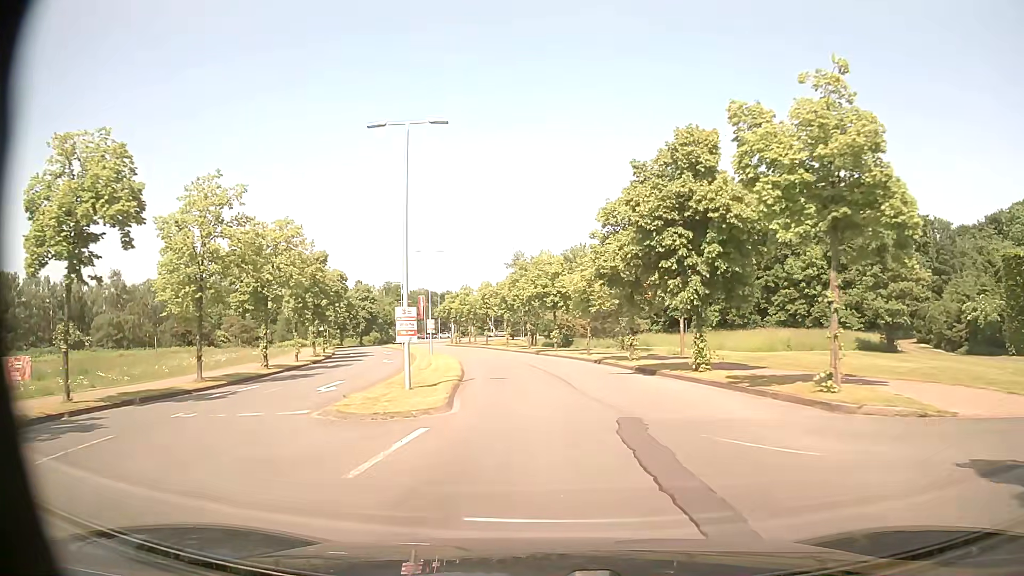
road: residential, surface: asphalt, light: Day
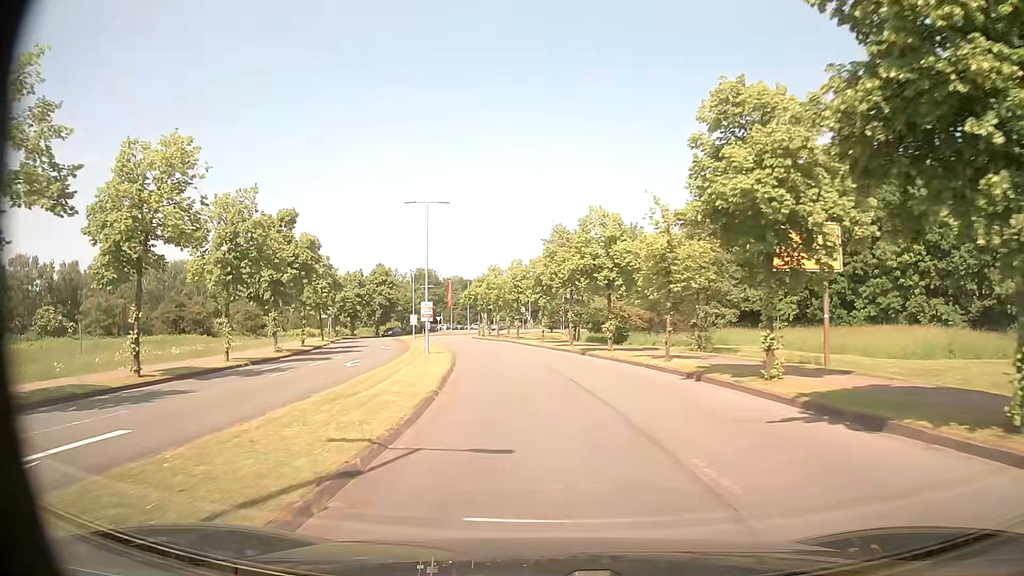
(-0.3, +14.5) m; -3°
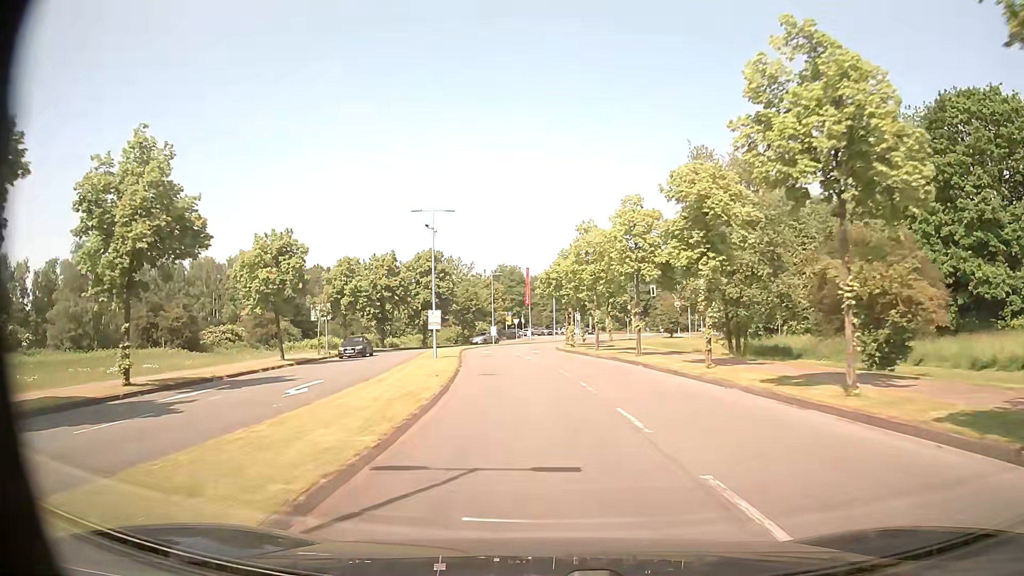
(-2.1, +29.6) m; -8°
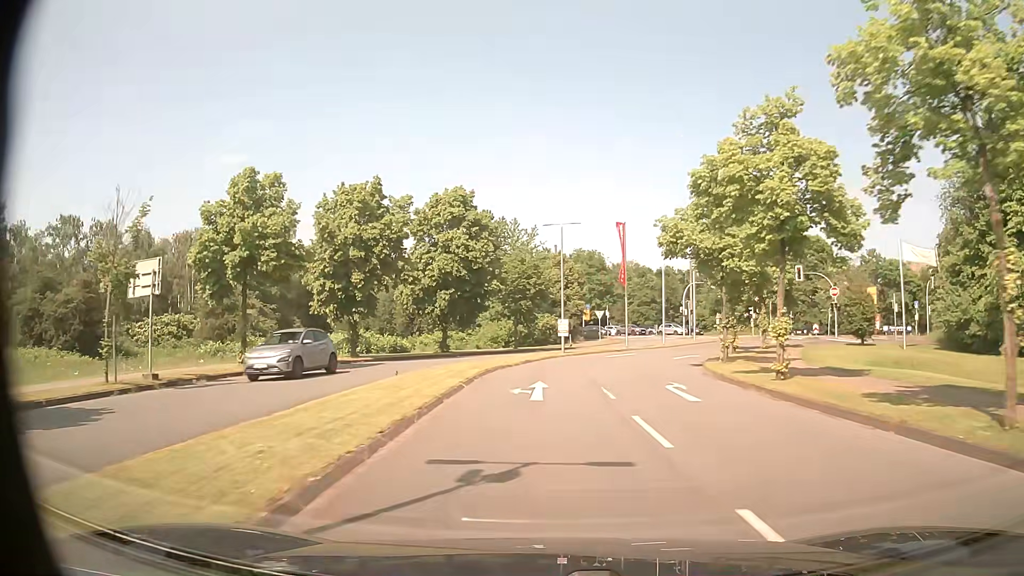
(-2.0, +30.1) m; -6°
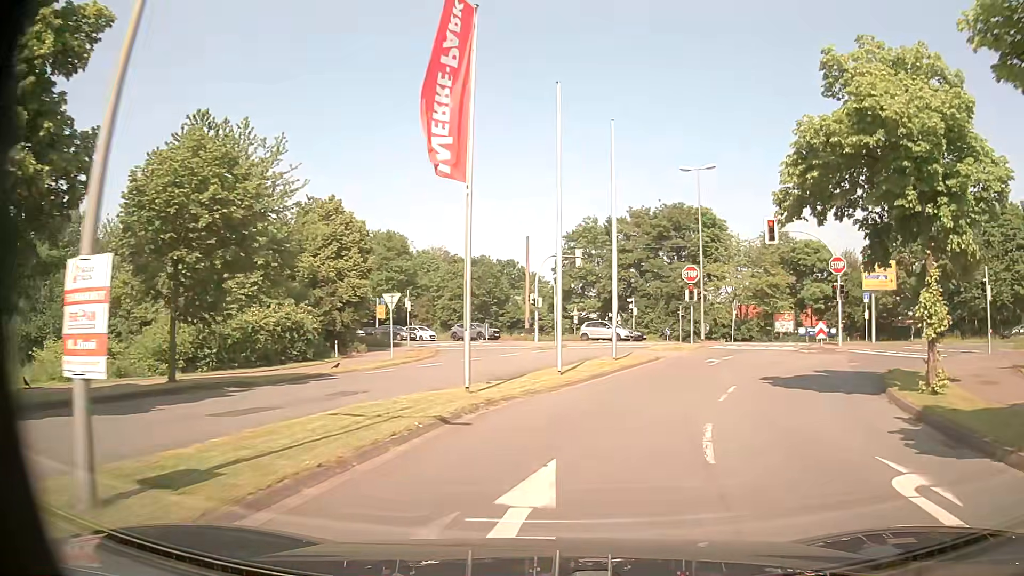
(+2.3, +30.4) m; +17°
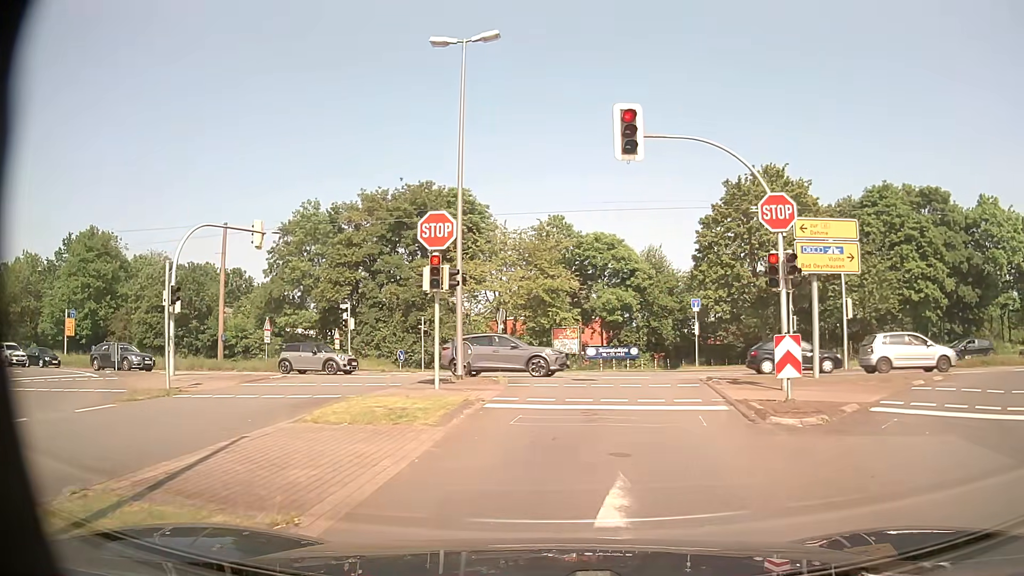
(+3.5, +19.5) m; +21°
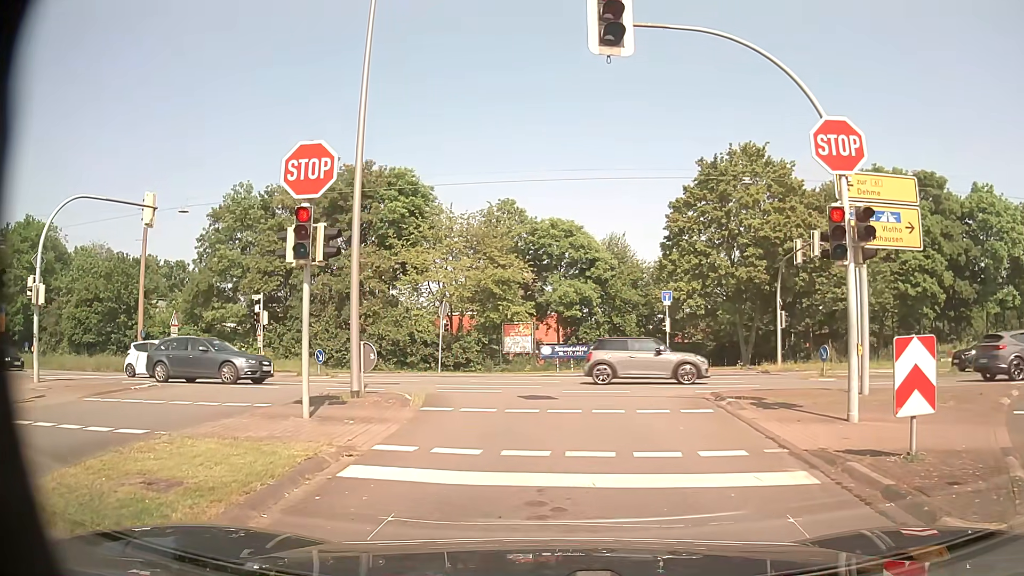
(+0.2, +5.7) m; +4°
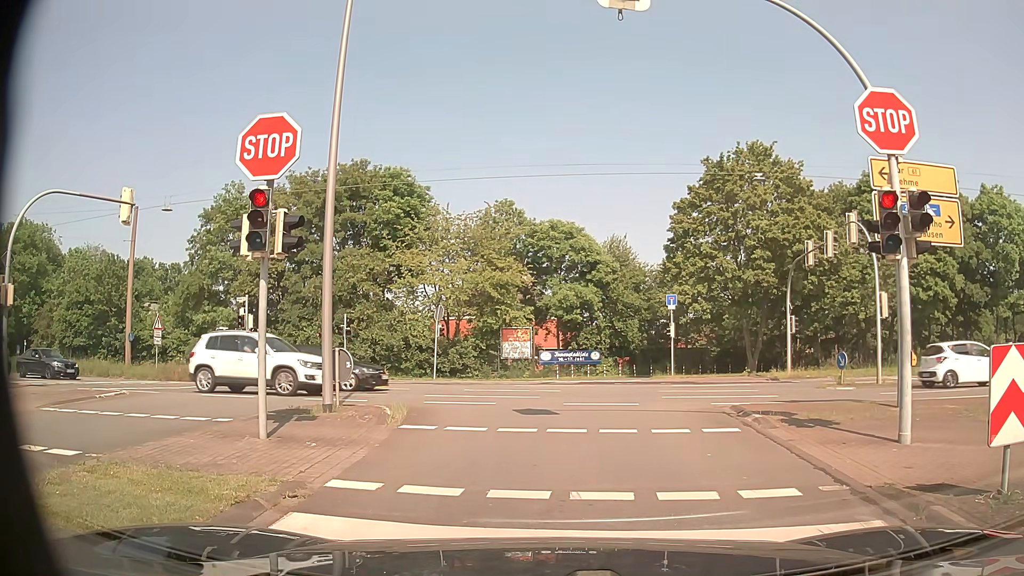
(0.0, +1.6) m; 0°
